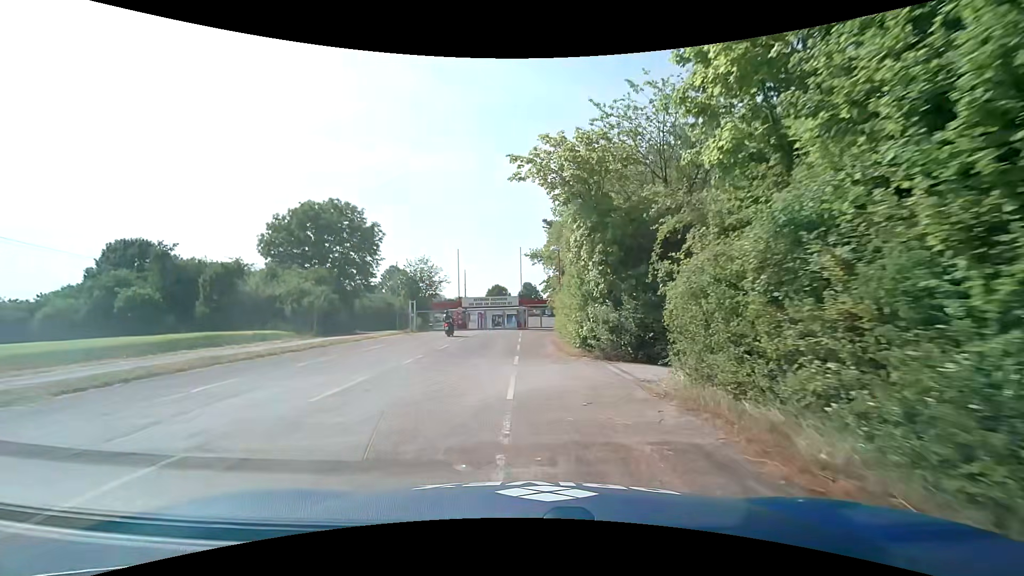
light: Day
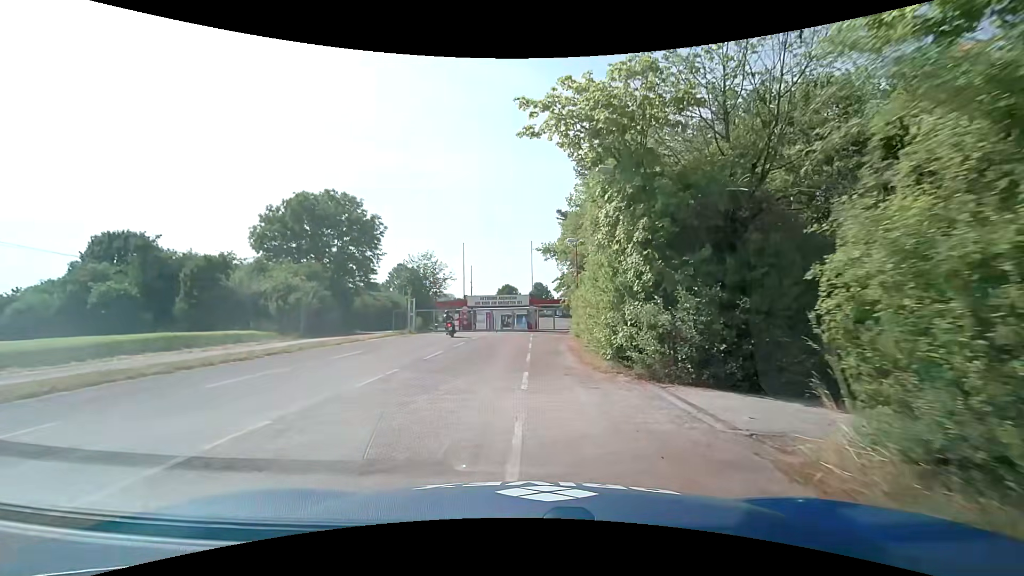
(0.0, +4.5) m; -2°
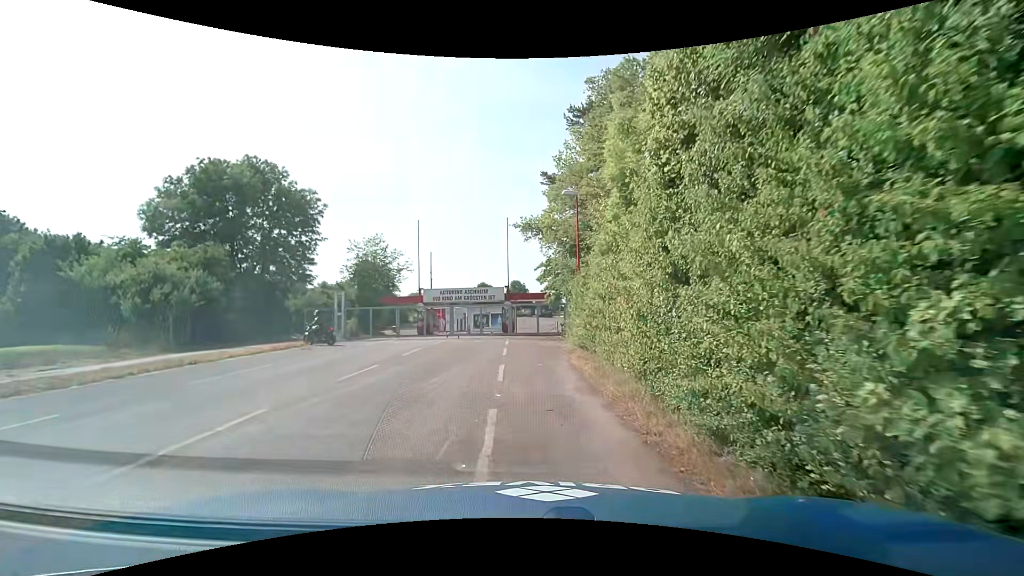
(+0.3, +11.1) m; +4°
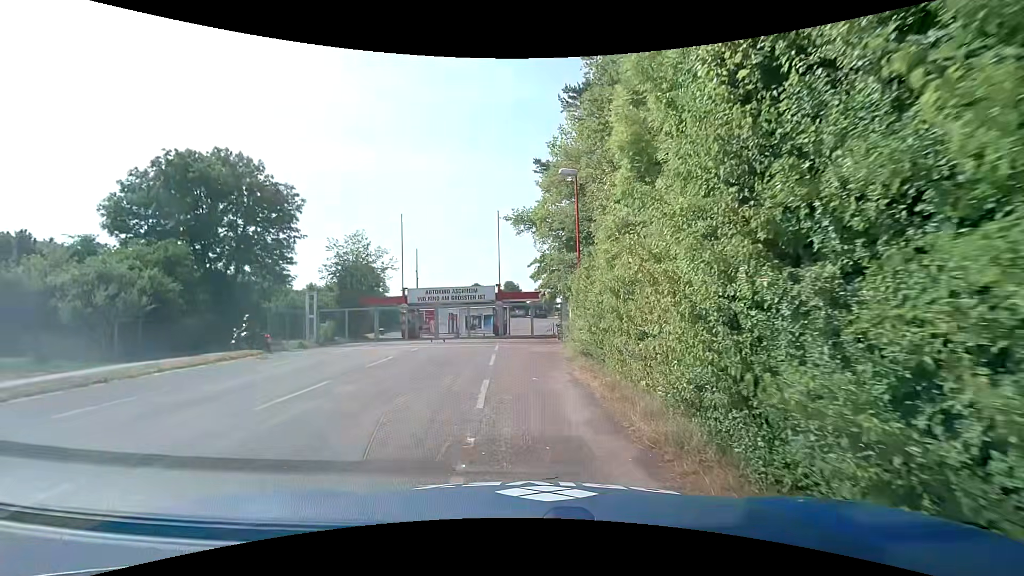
(0.0, +2.7) m; +1°
